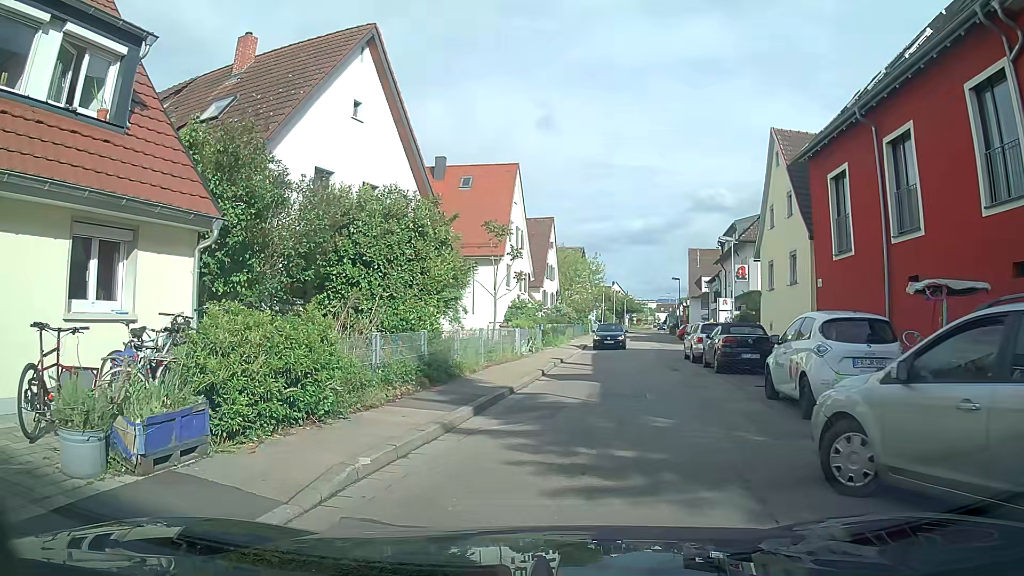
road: tertiary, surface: asphalt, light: Day
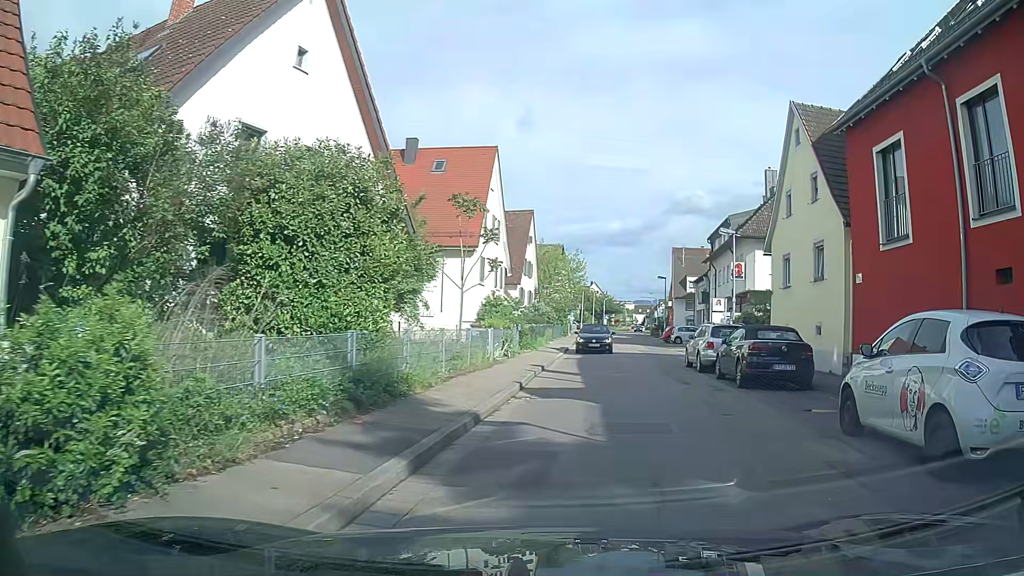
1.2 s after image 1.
(+0.1, +4.2) m; +3°
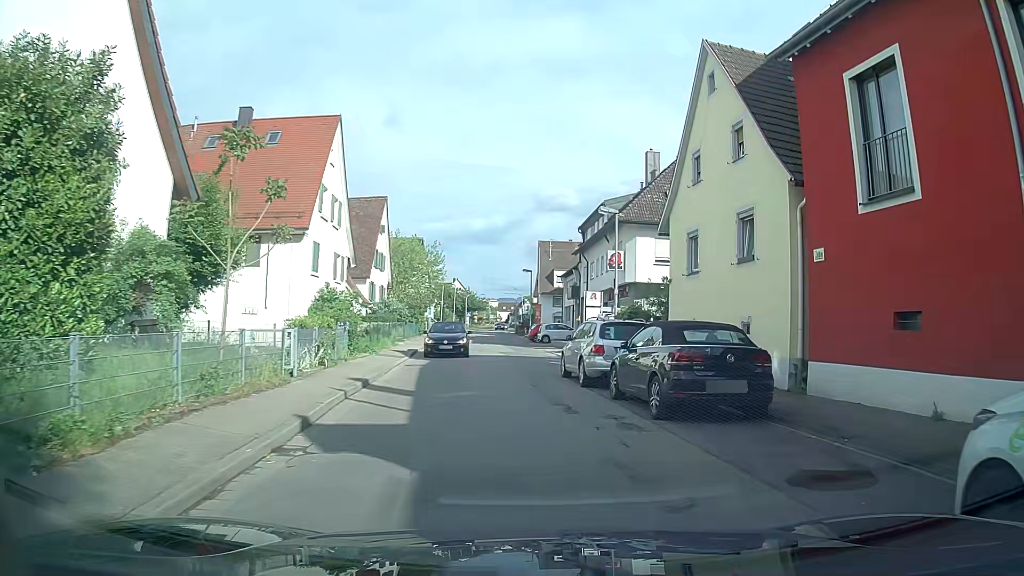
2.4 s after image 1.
(+0.8, +5.7) m; +12°
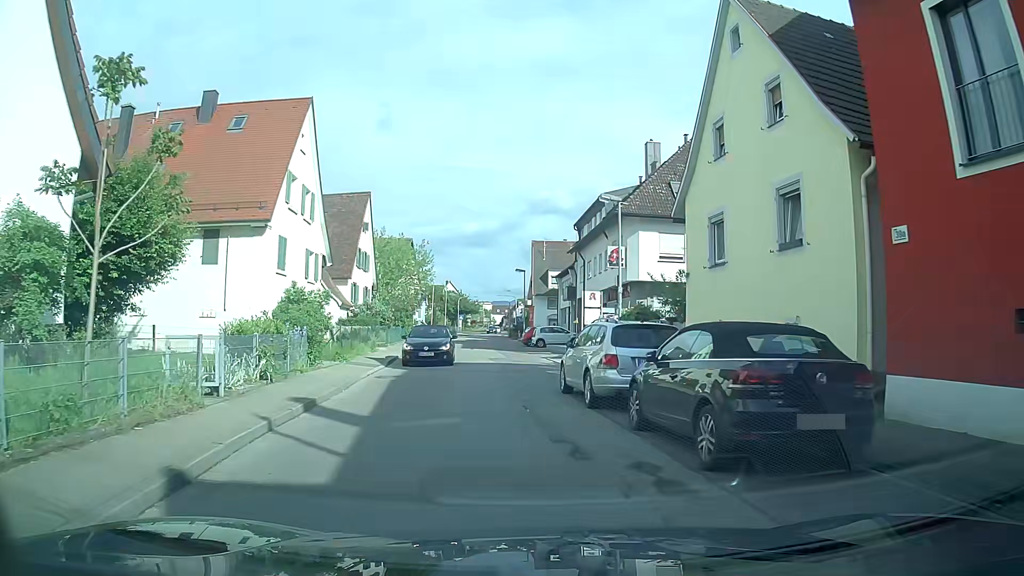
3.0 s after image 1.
(0.0, +3.4) m; +1°
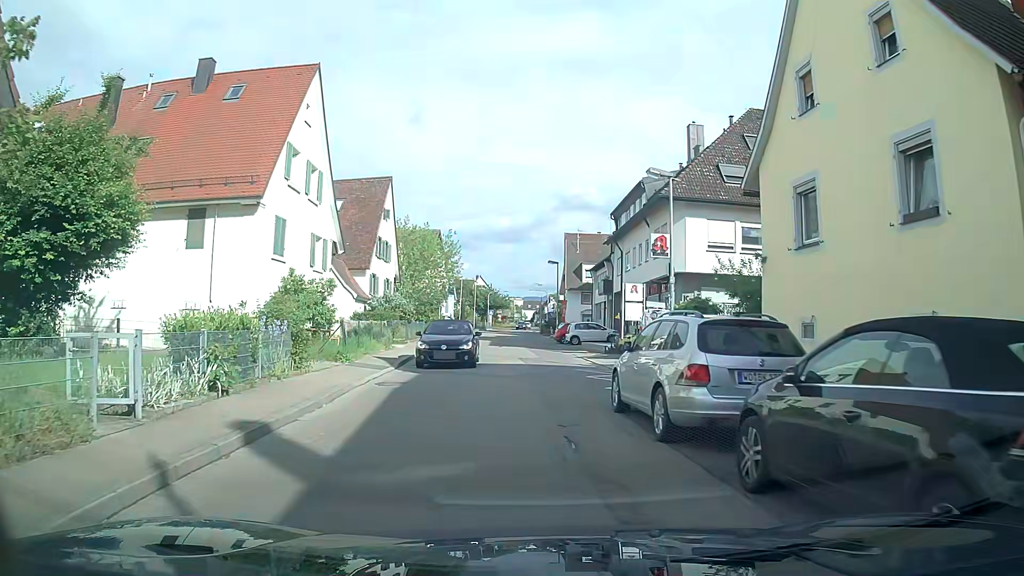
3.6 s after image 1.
(-0.1, +3.6) m; -3°
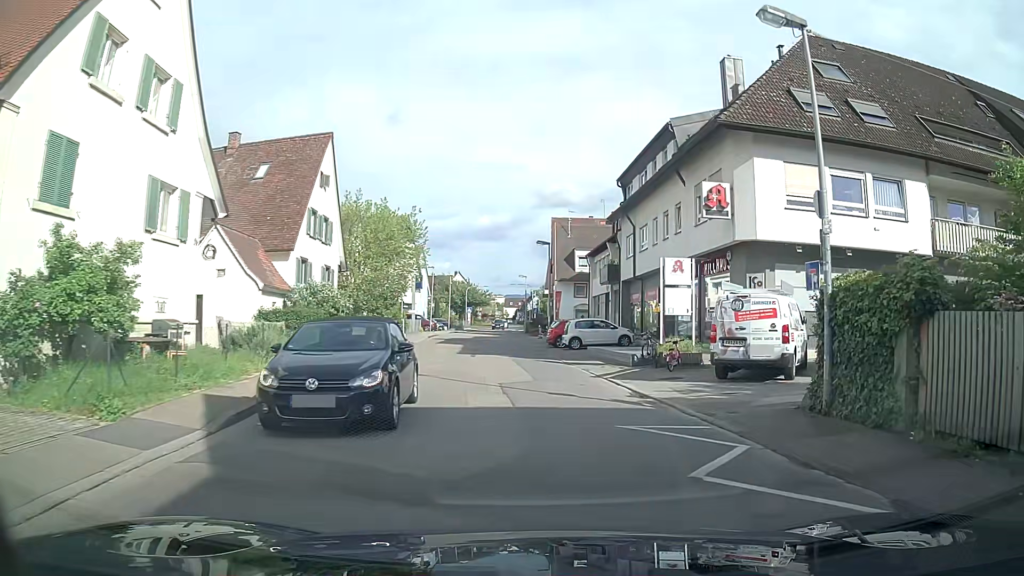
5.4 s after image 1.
(-0.2, +11.5) m; +2°
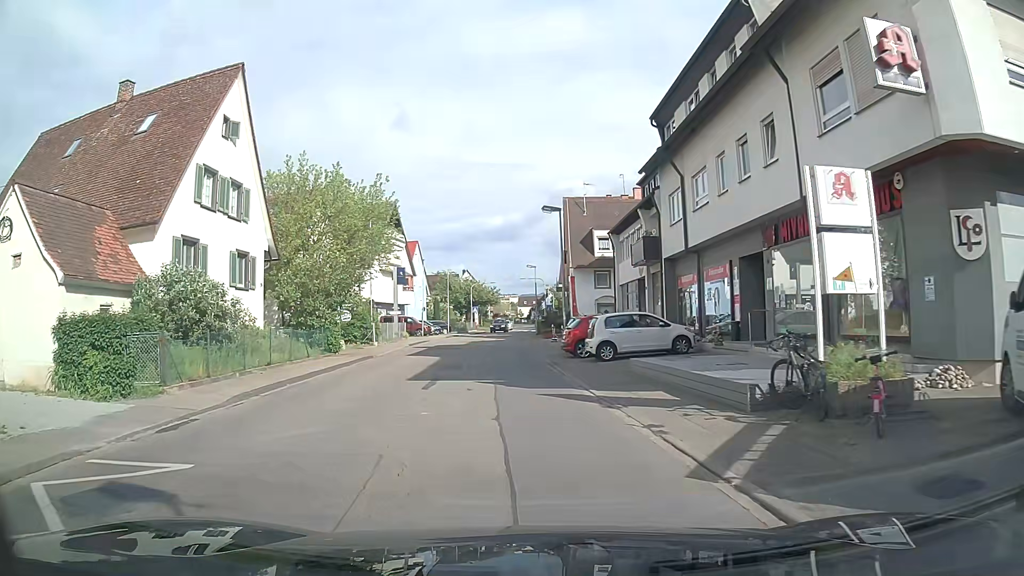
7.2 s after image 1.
(+0.2, +11.7) m; -2°
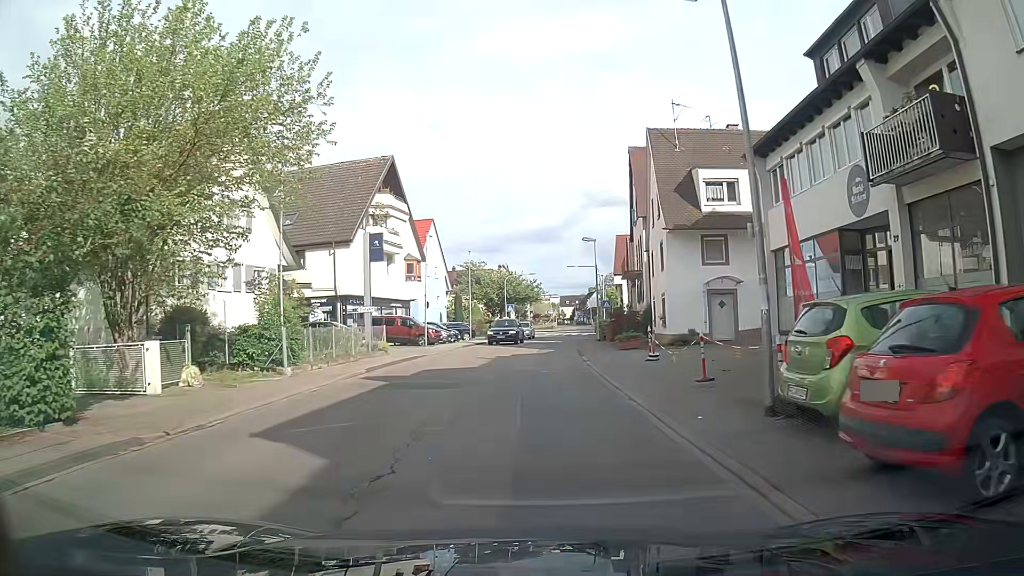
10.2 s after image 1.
(-1.0, +19.7) m; -2°
(0, +10) (0, +20) (0, +30) (0, +40) (+1, +50) (+2, +60) (+3, +70) (+4, +80) (+5, +90) (+6, +100) m
